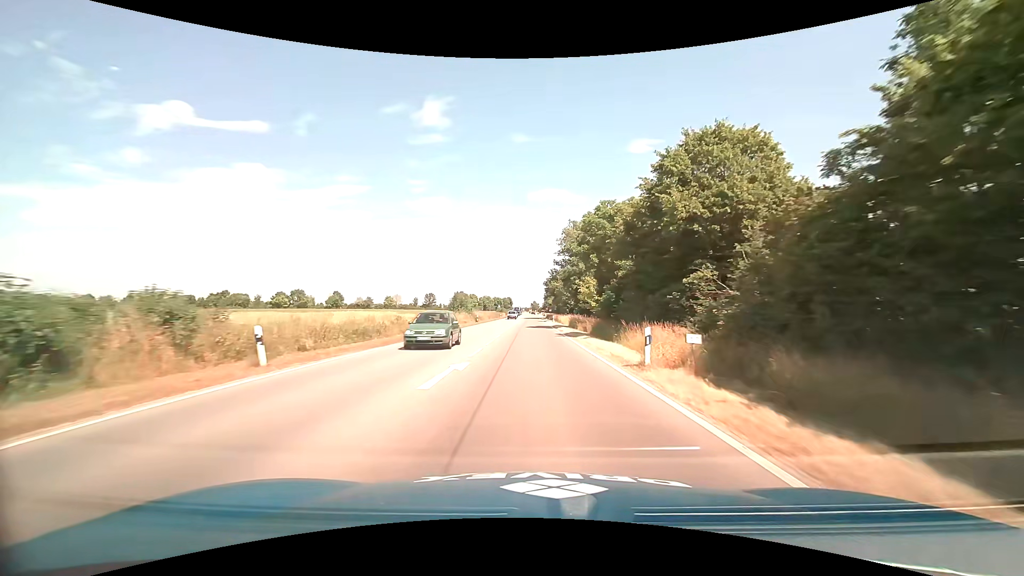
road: primary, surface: asphalt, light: Day
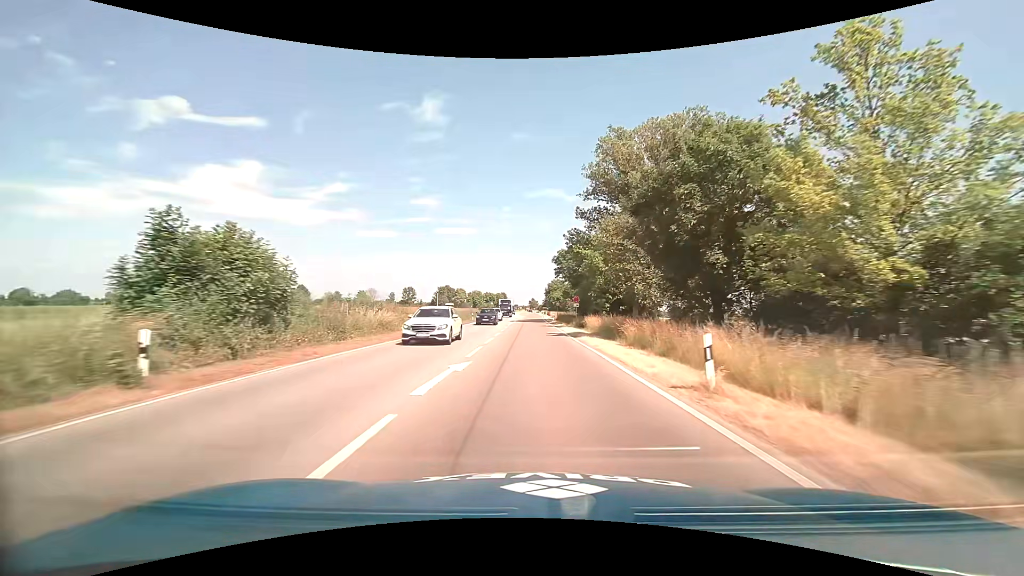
(-0.2, +53.9) m; 0°
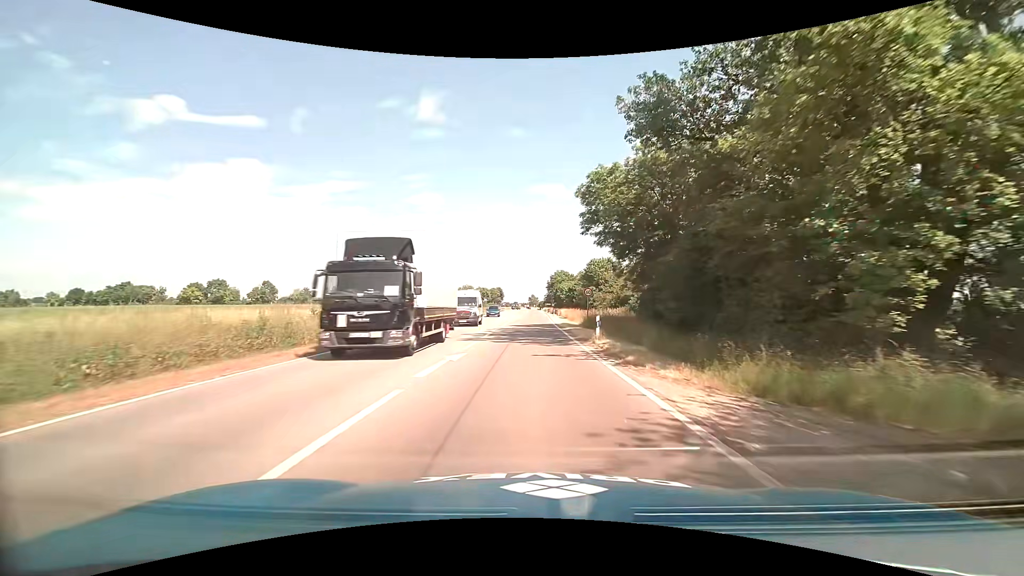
(+0.1, +39.7) m; 0°
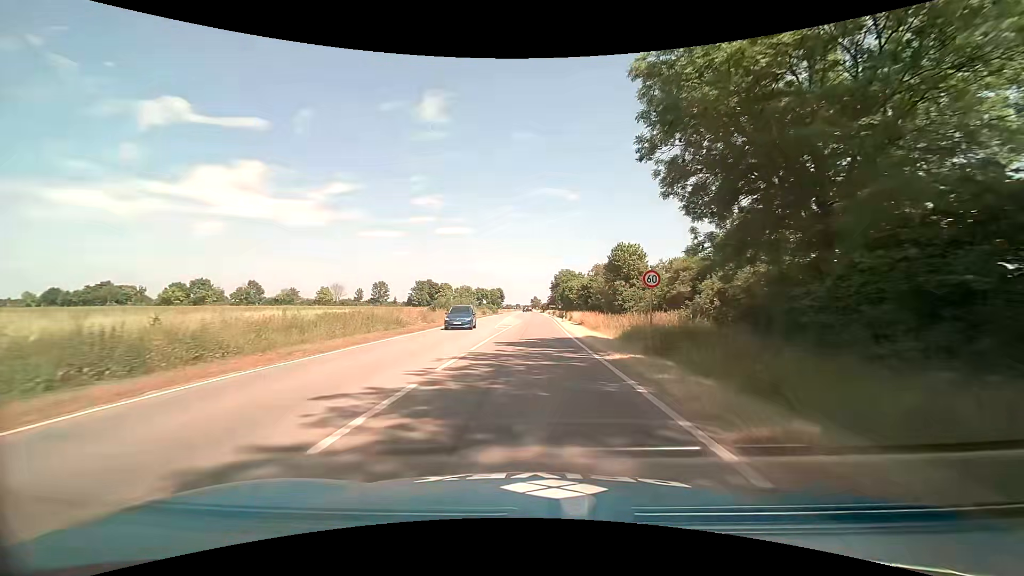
(0.0, +16.8) m; 0°
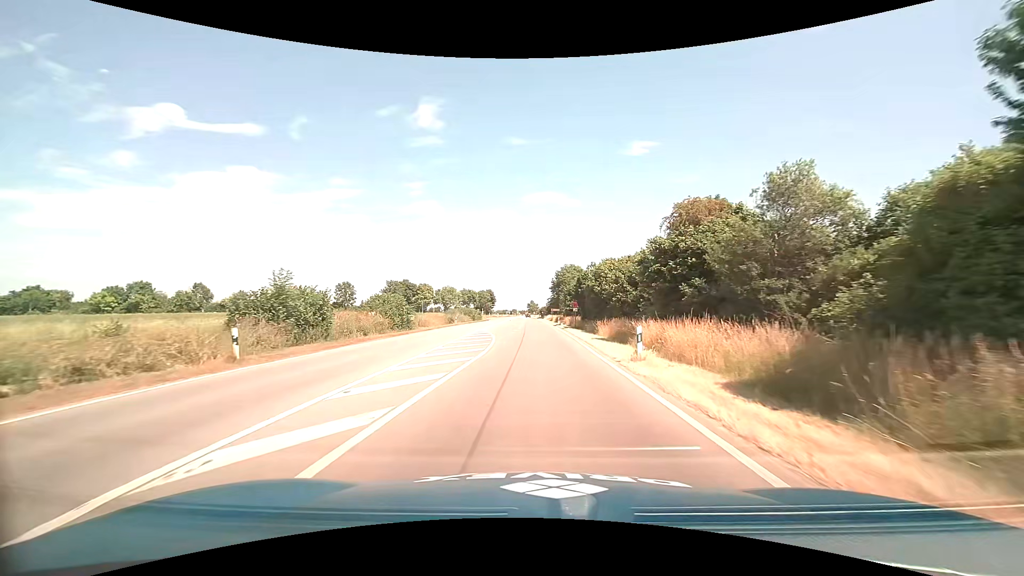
(+0.3, +38.6) m; 0°
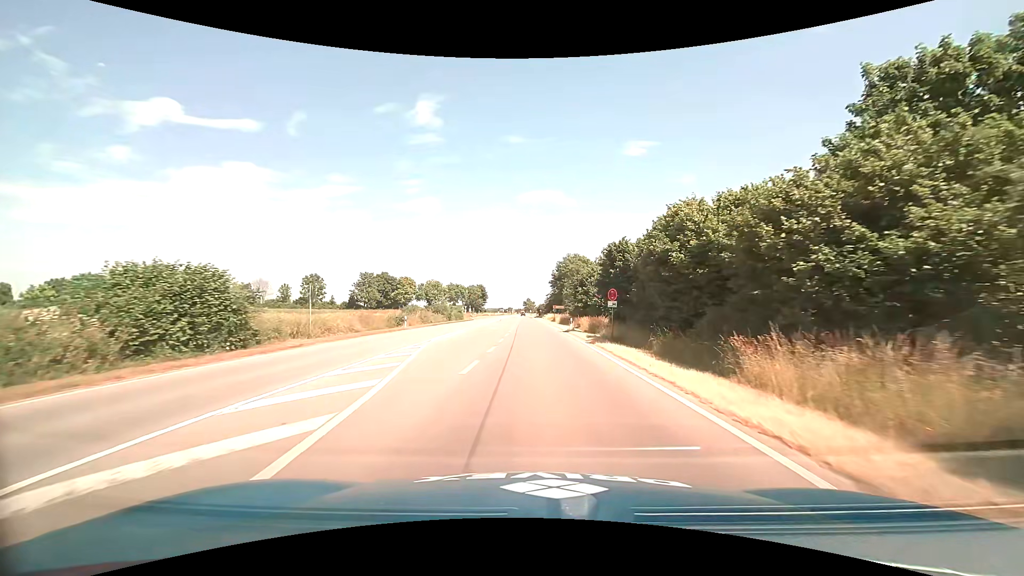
(0.0, +24.6) m; 0°
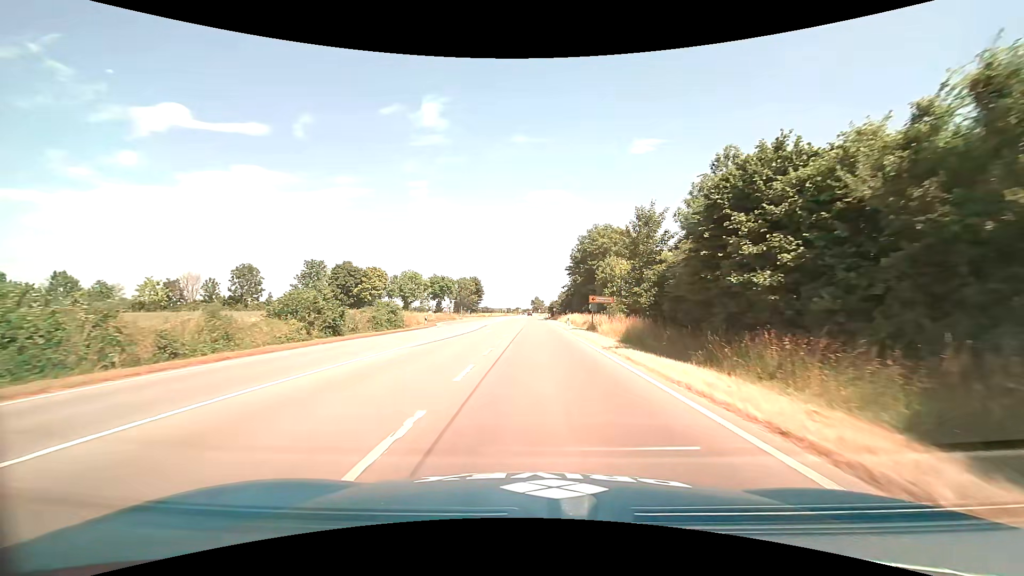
(0.0, +43.0) m; -1°
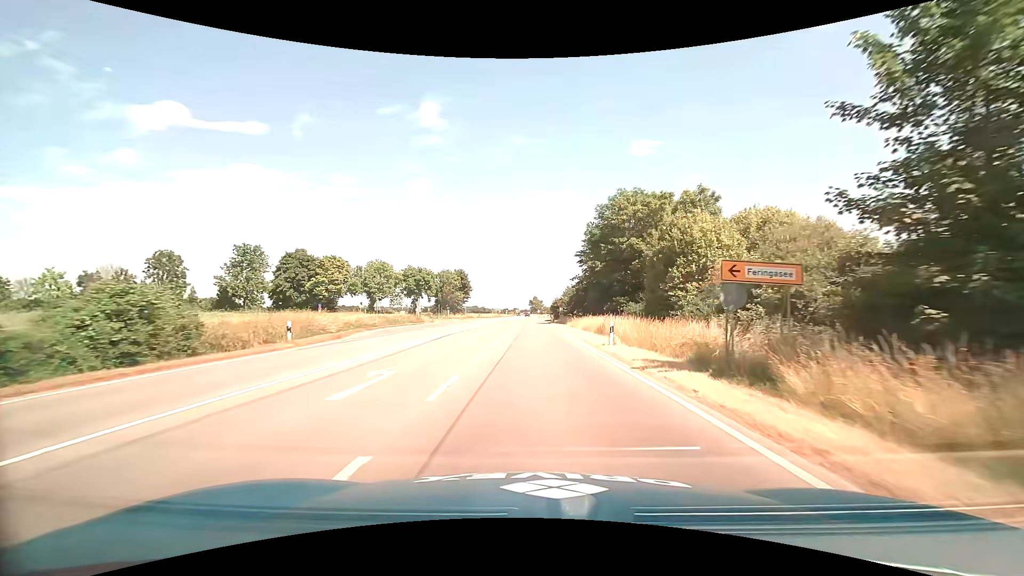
(0.0, +26.2) m; 0°
(0, +10) (0, +20) (0, +30) (0, +40) (0, +50) (0, +60) (0, +70) (0, +80) (0, +90) (0, +100) m
